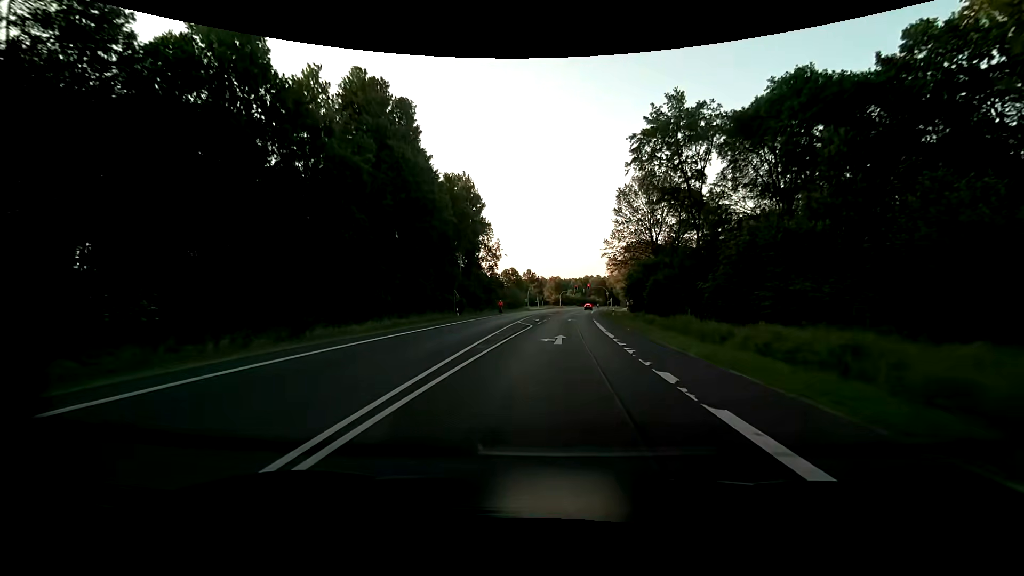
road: primary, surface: asphalt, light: Day
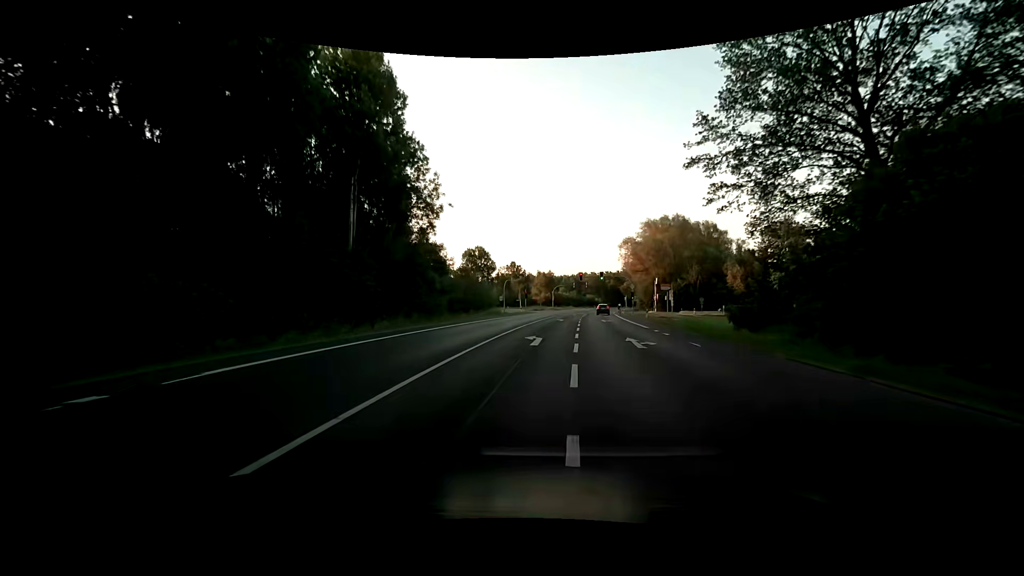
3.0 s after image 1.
(+0.8, +50.4) m; +2°
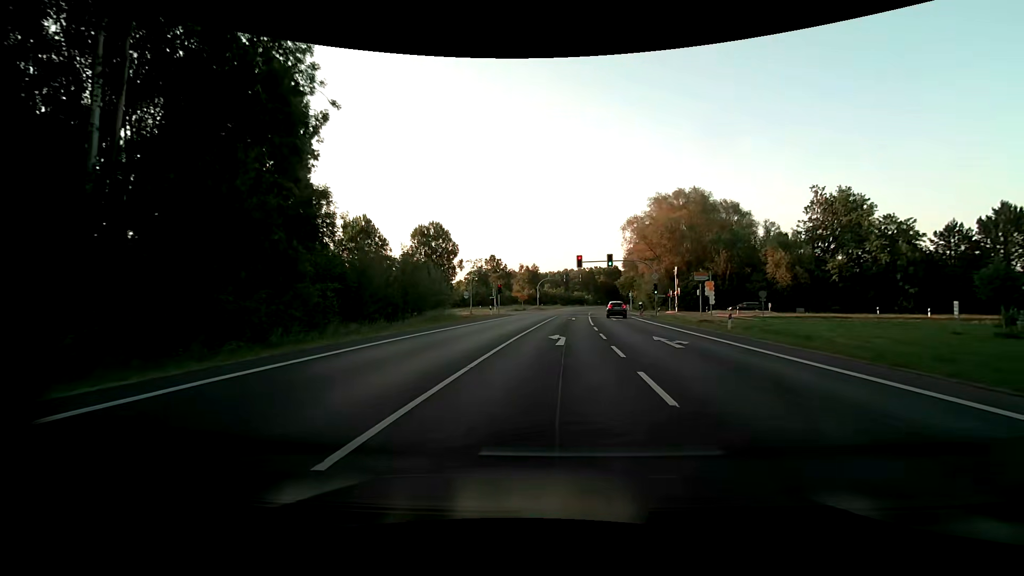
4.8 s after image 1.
(0.0, +25.1) m; +1°
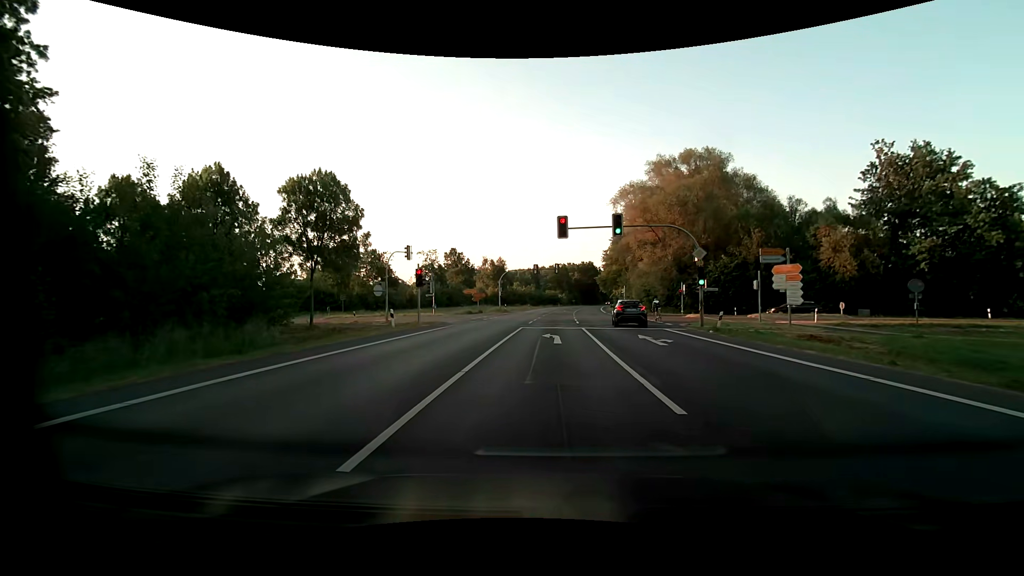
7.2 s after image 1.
(+1.1, +23.7) m; +4°
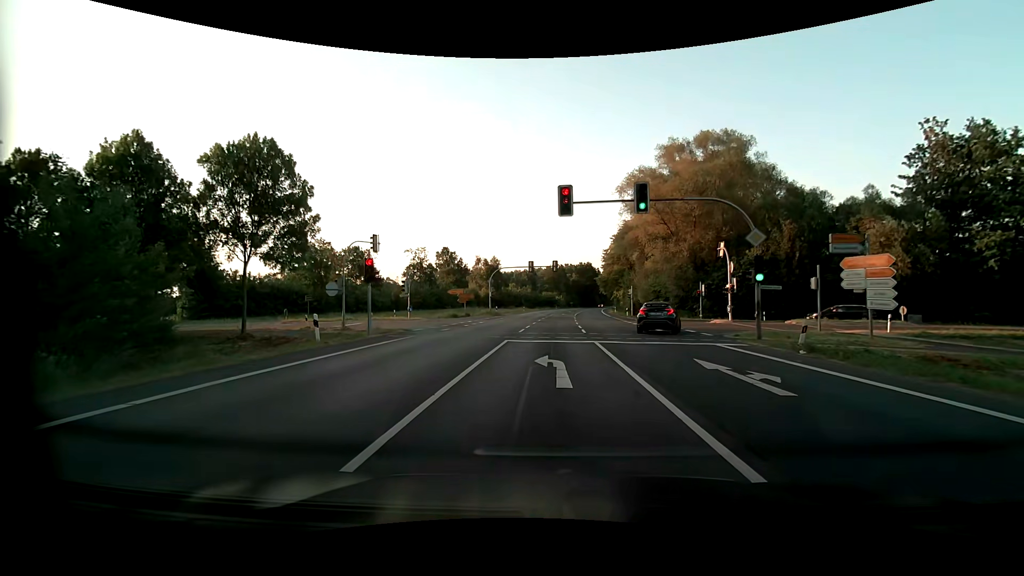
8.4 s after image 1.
(0.0, +8.1) m; -1°
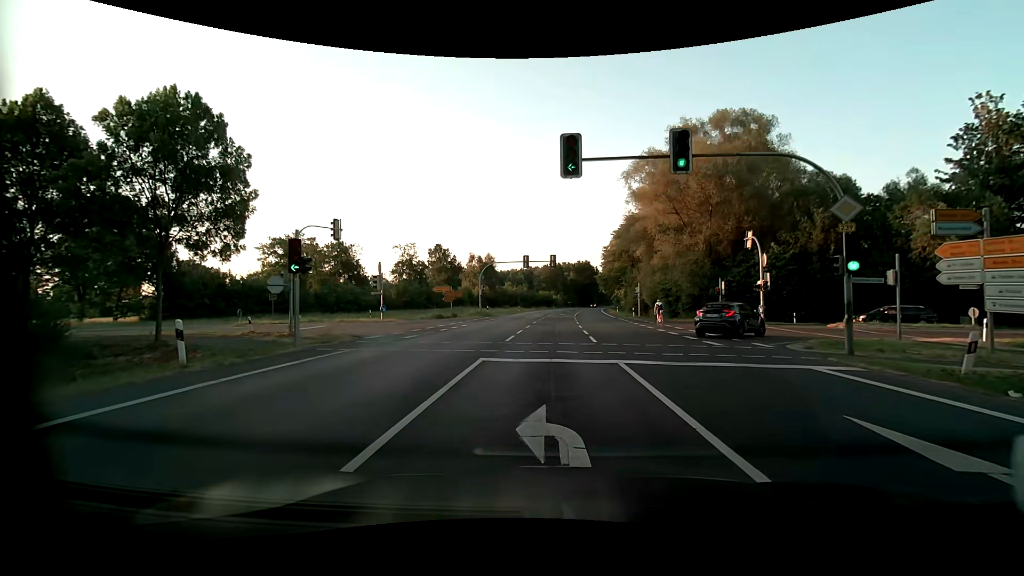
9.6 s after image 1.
(+0.1, +6.3) m; +1°
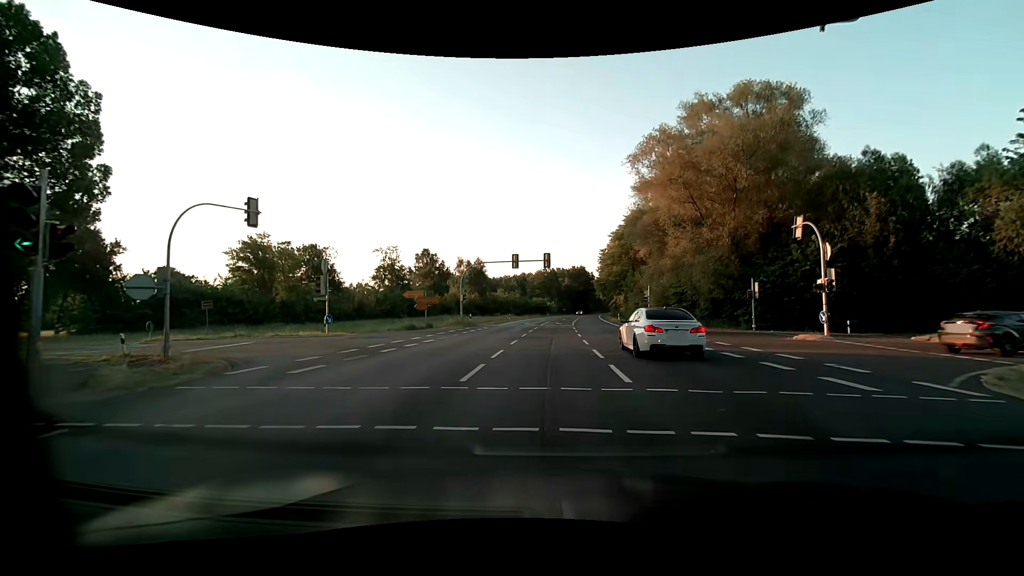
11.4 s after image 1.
(0.0, +8.5) m; +1°
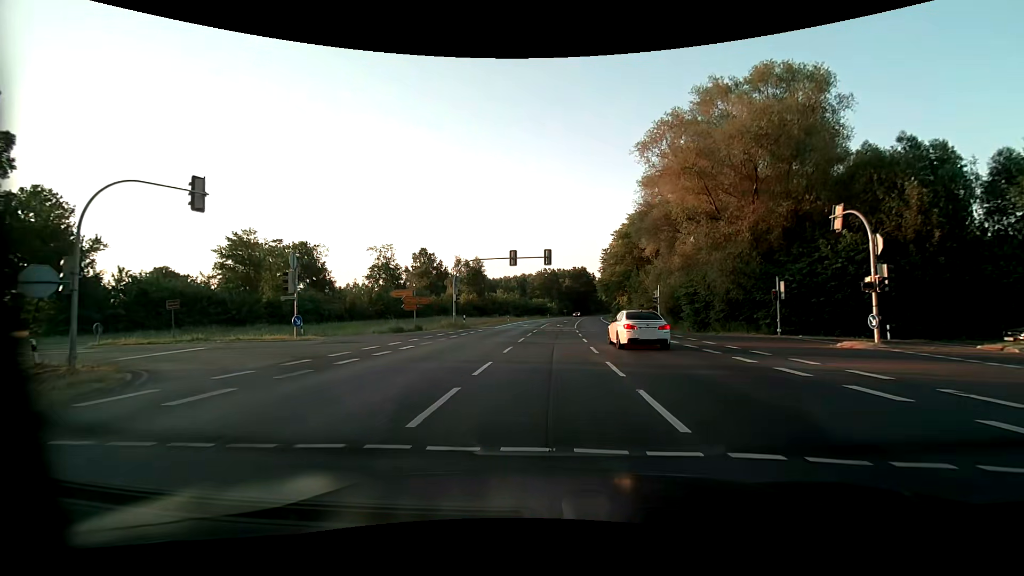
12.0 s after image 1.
(0.0, +3.8) m; 0°
